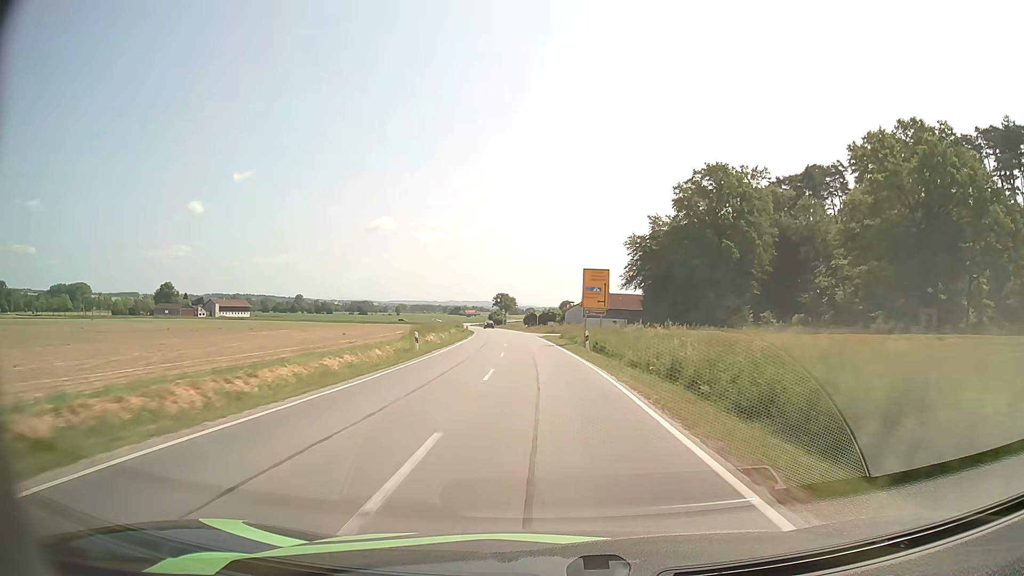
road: secondary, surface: asphalt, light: Day
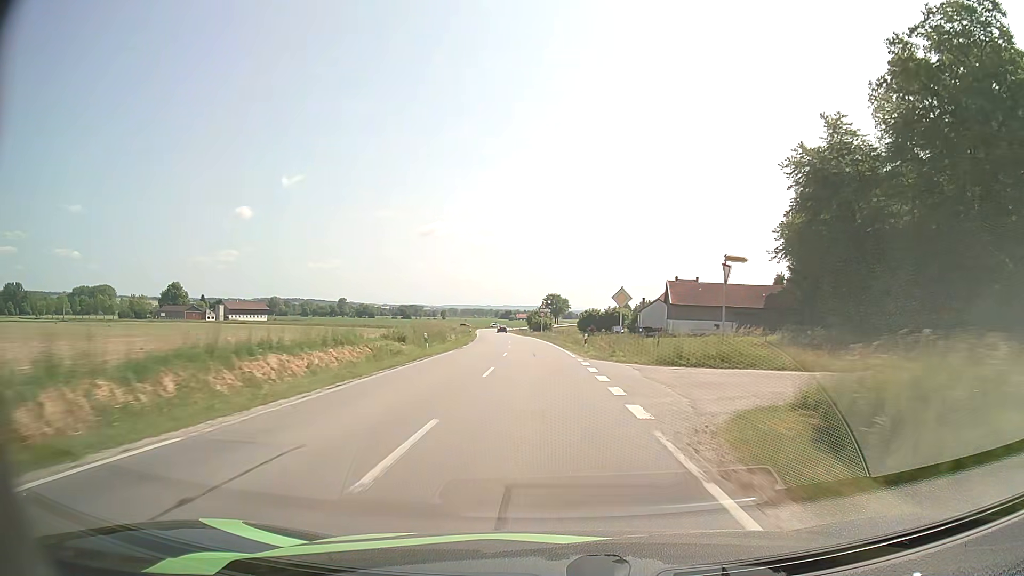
(-2.0, +54.7) m; -5°
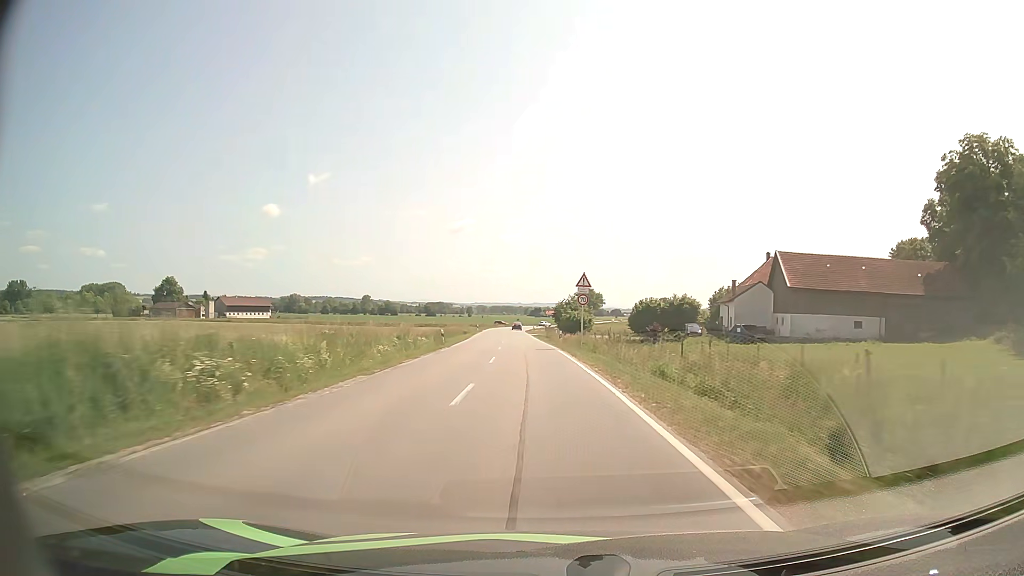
(-0.9, +40.3) m; -3°
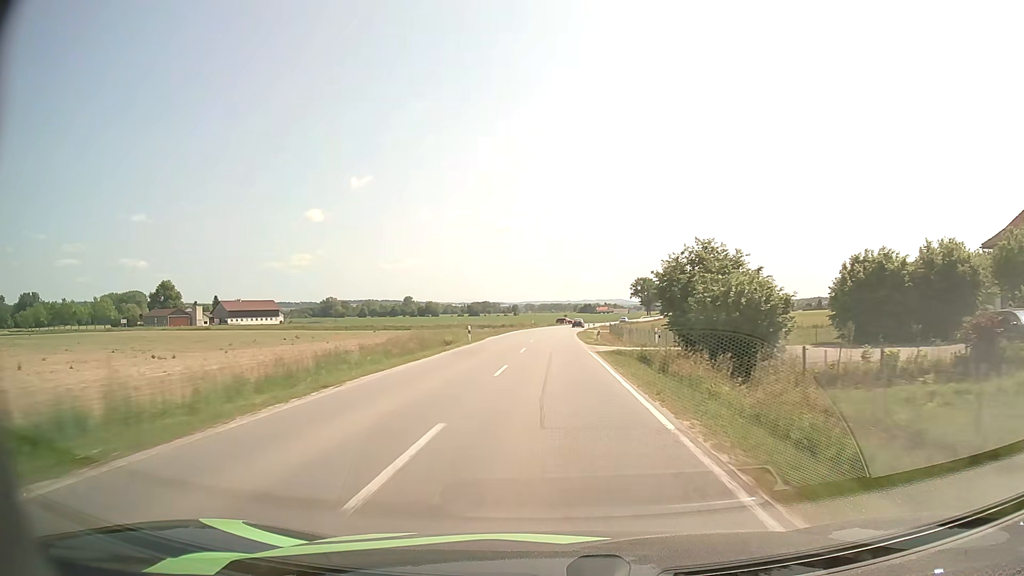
(-2.0, +51.6) m; -4°
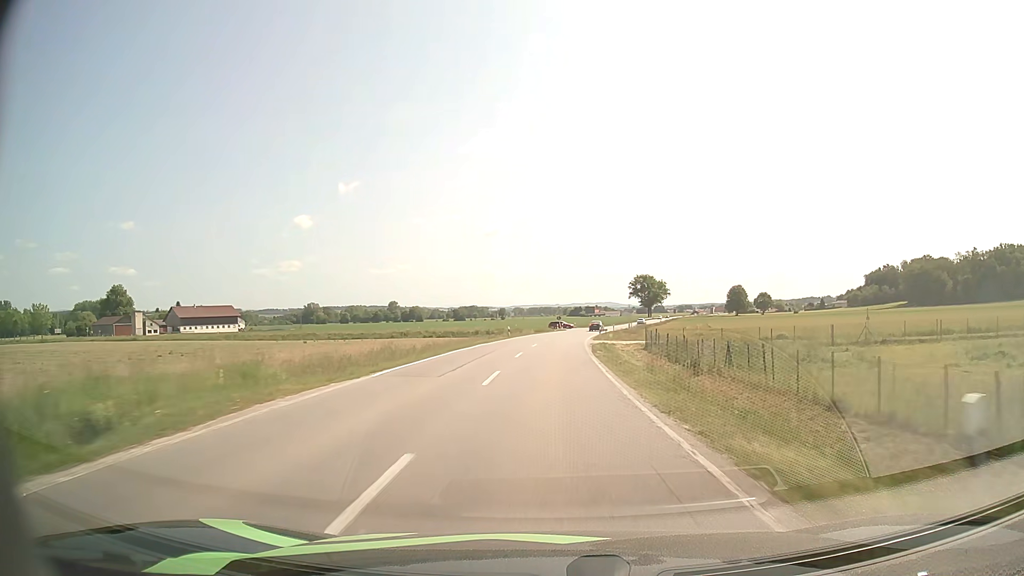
(+0.3, +36.1) m; +1°
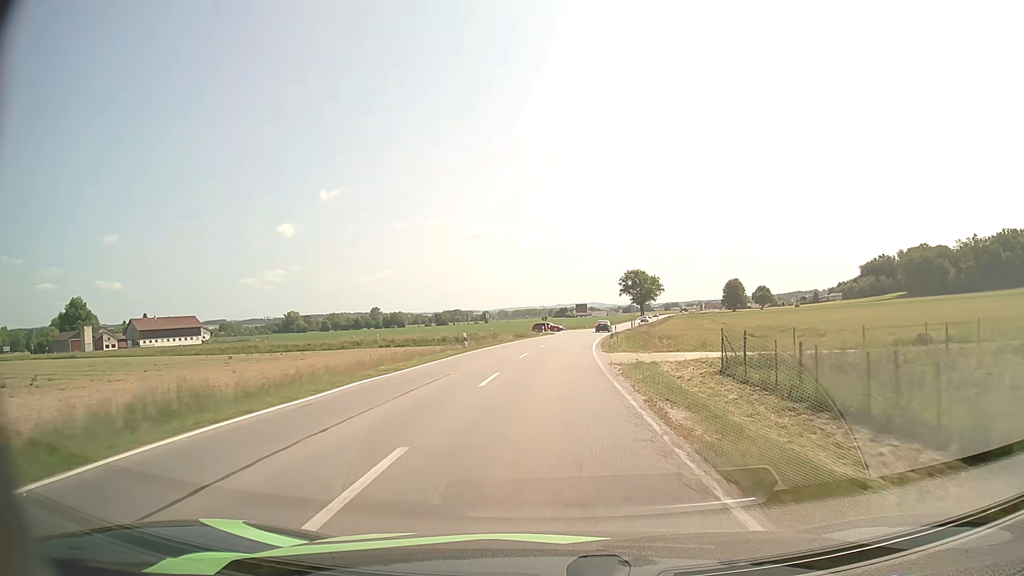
(+0.2, +22.0) m; +1°
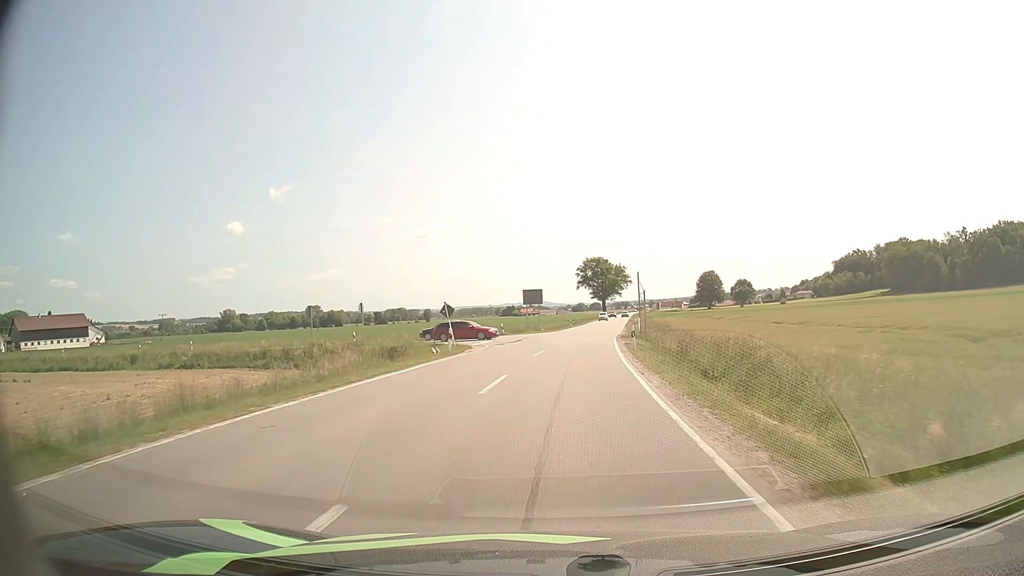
(+1.7, +47.5) m; +4°
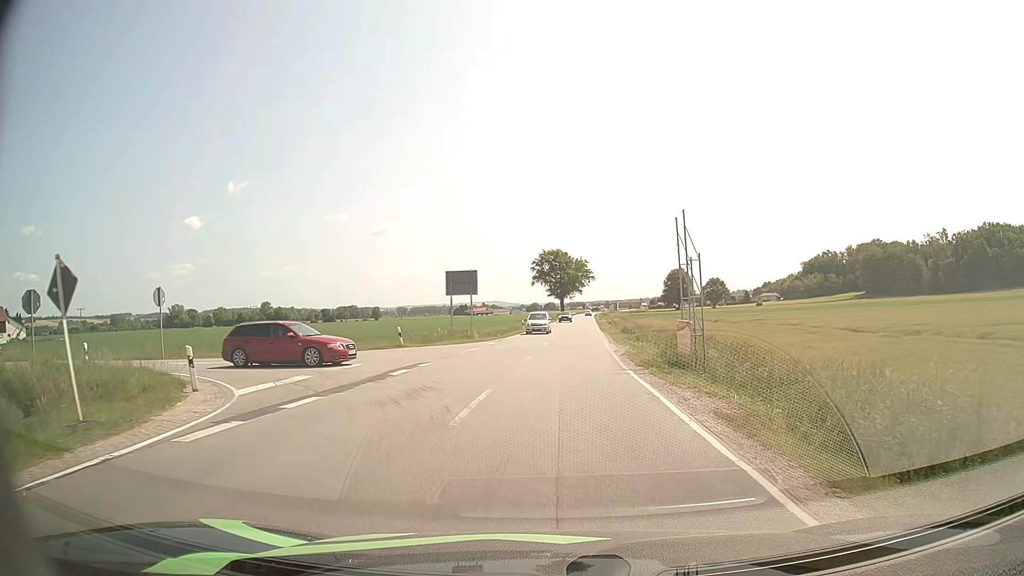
(+0.8, +25.3) m; +4°
